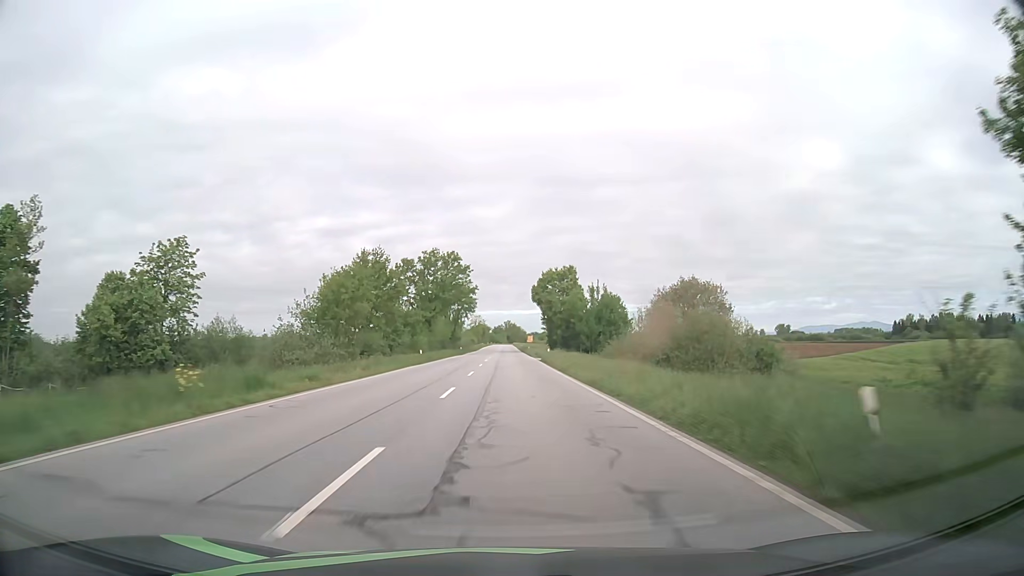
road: primary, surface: asphalt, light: Day
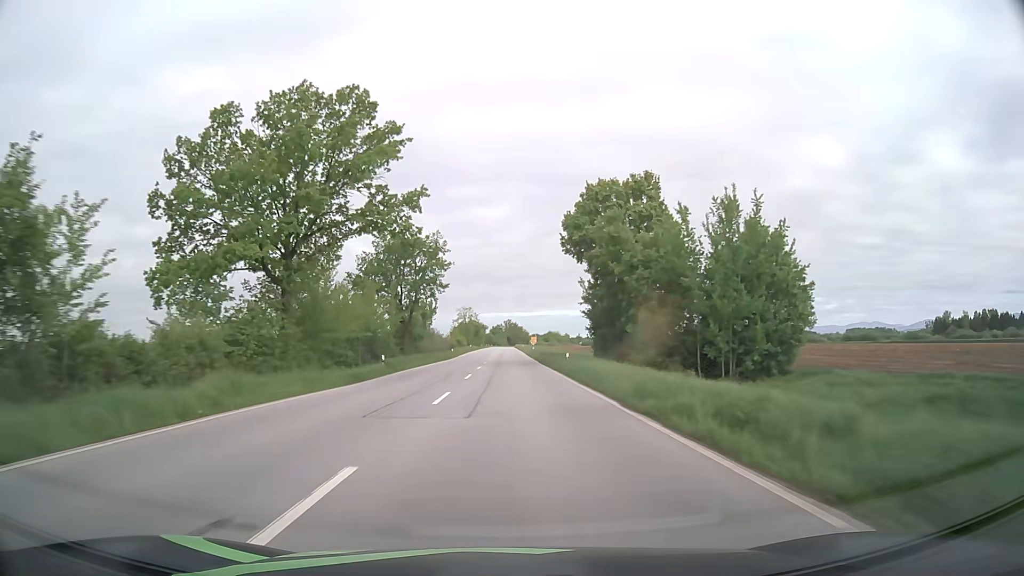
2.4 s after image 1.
(+0.5, +62.8) m; 0°
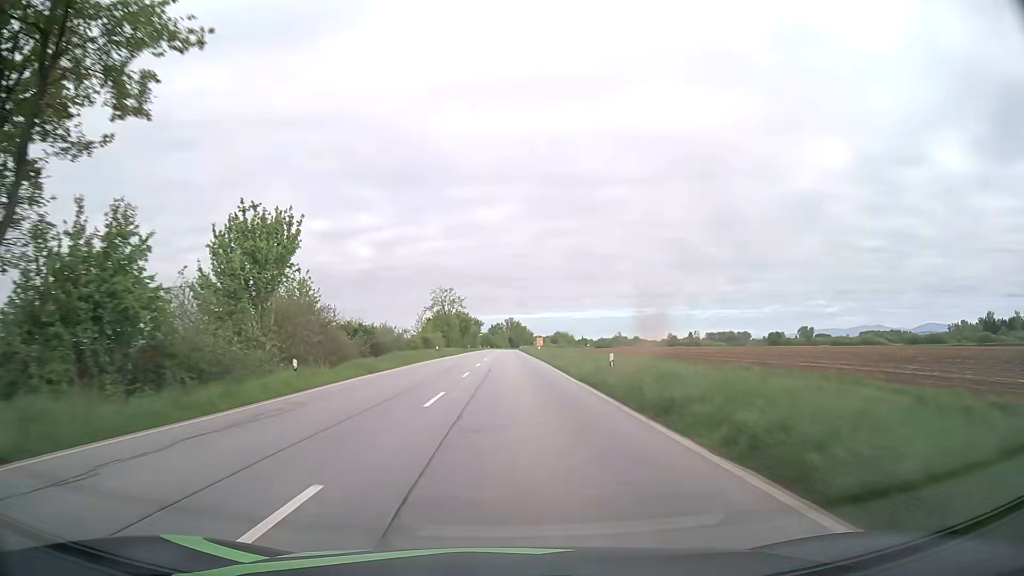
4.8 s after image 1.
(0.0, +62.5) m; 0°
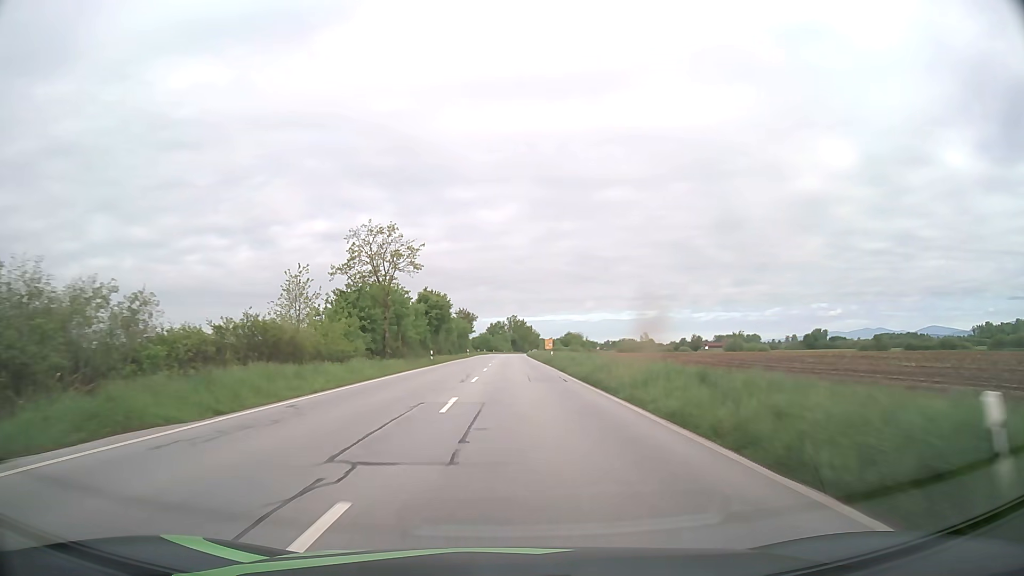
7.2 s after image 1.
(-0.5, +62.0) m; 0°
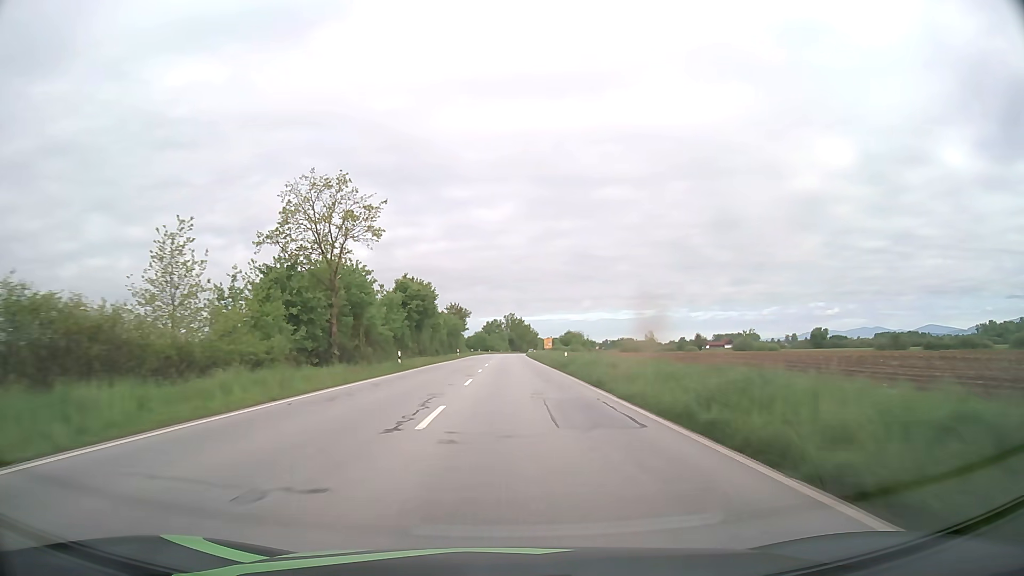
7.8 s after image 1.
(0.0, +15.4) m; 0°
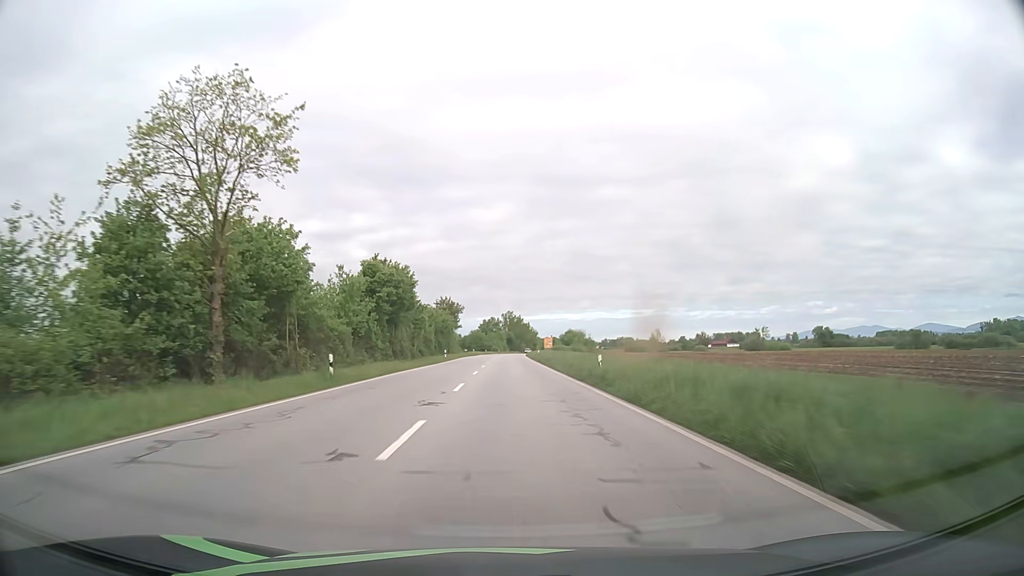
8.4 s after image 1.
(0.0, +15.4) m; 0°
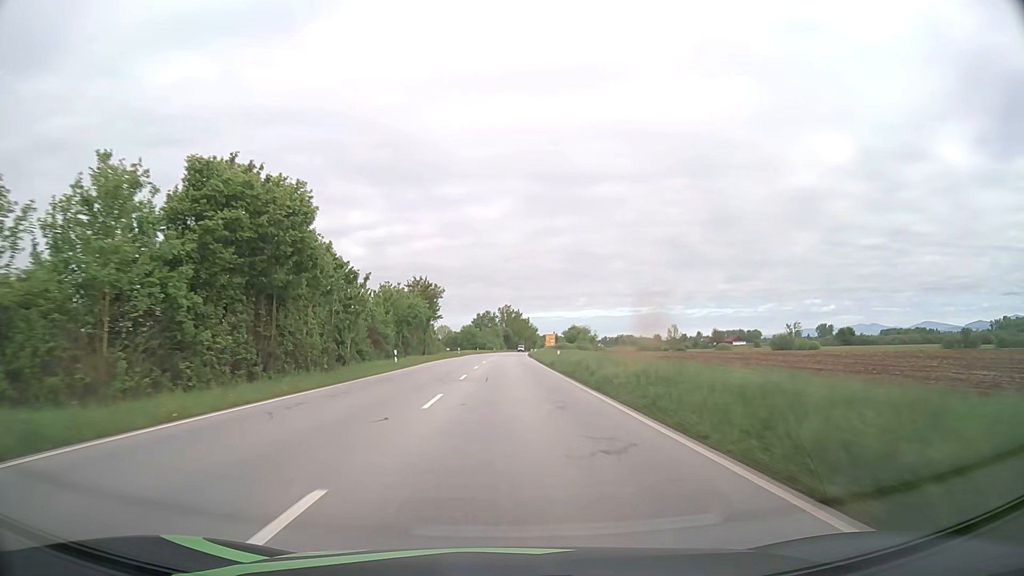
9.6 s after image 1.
(+0.1, +30.5) m; 0°
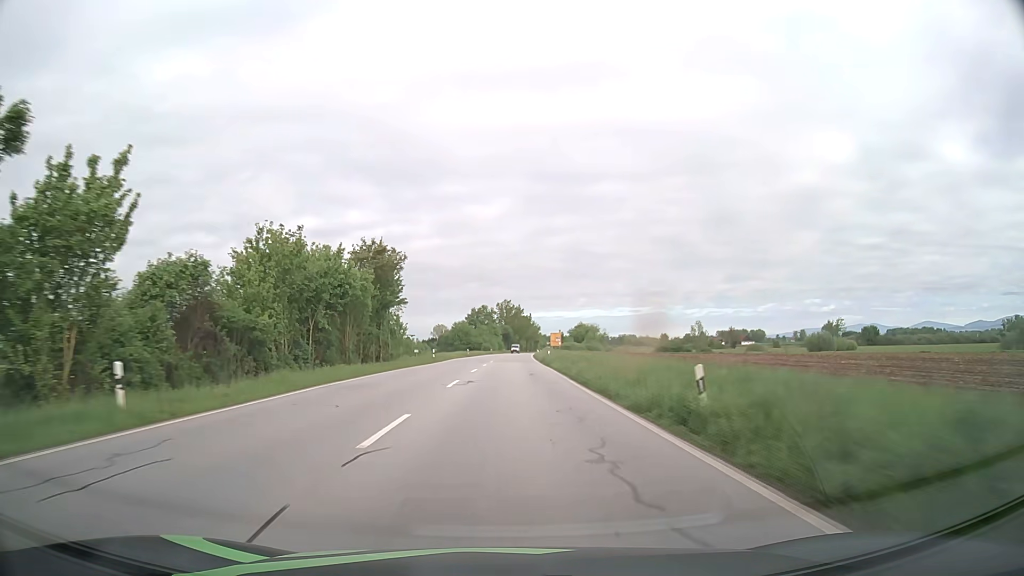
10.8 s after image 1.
(-0.1, +30.1) m; 0°
(0, +10) (0, +20) (0, +30) (0, +40) (0, +50) (0, +60) (0, +70) (+1, +80) (+1, +90) (+1, +100) m
